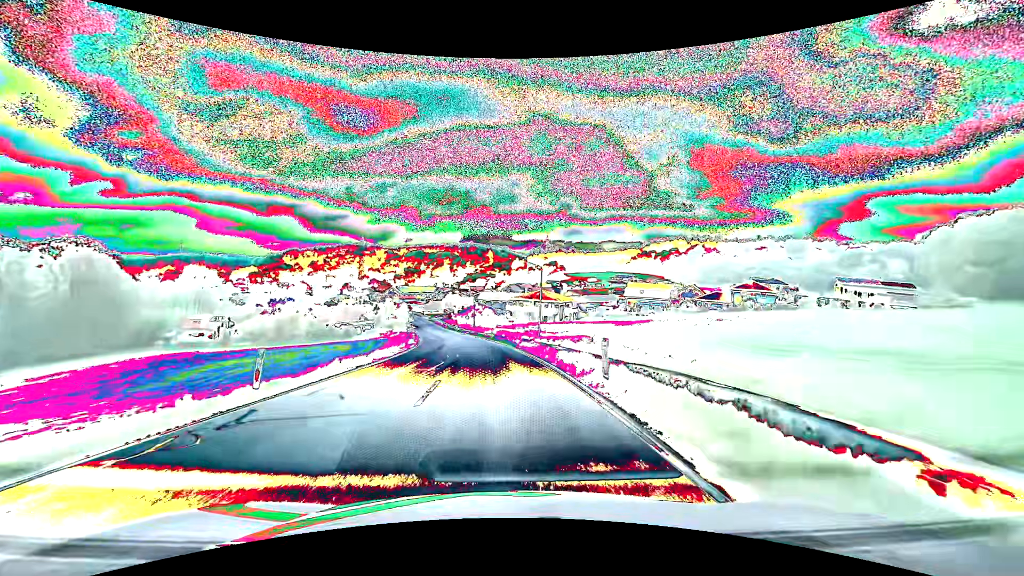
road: secondary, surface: asphalt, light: Day
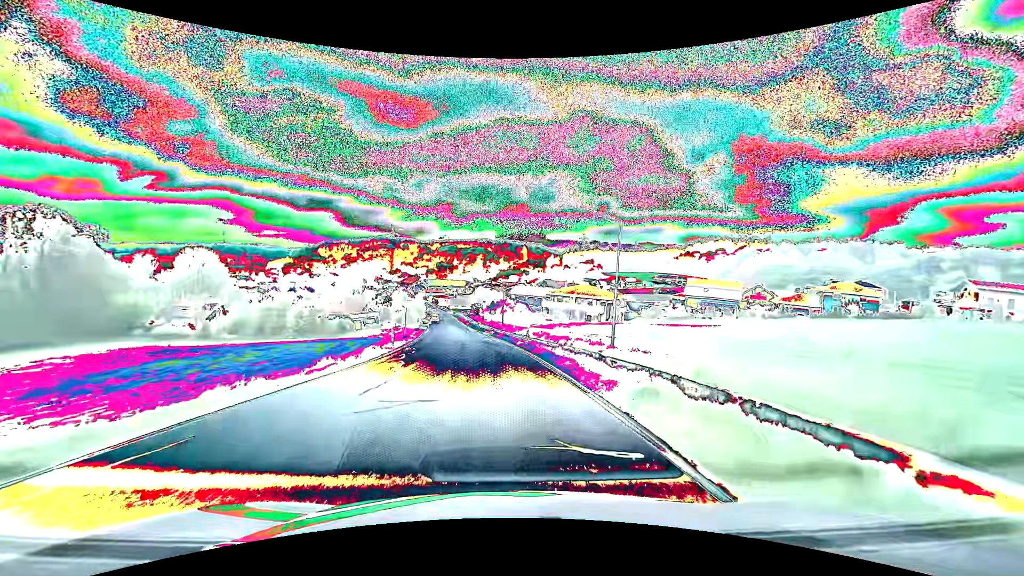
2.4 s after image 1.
(-0.6, +21.3) m; -3°
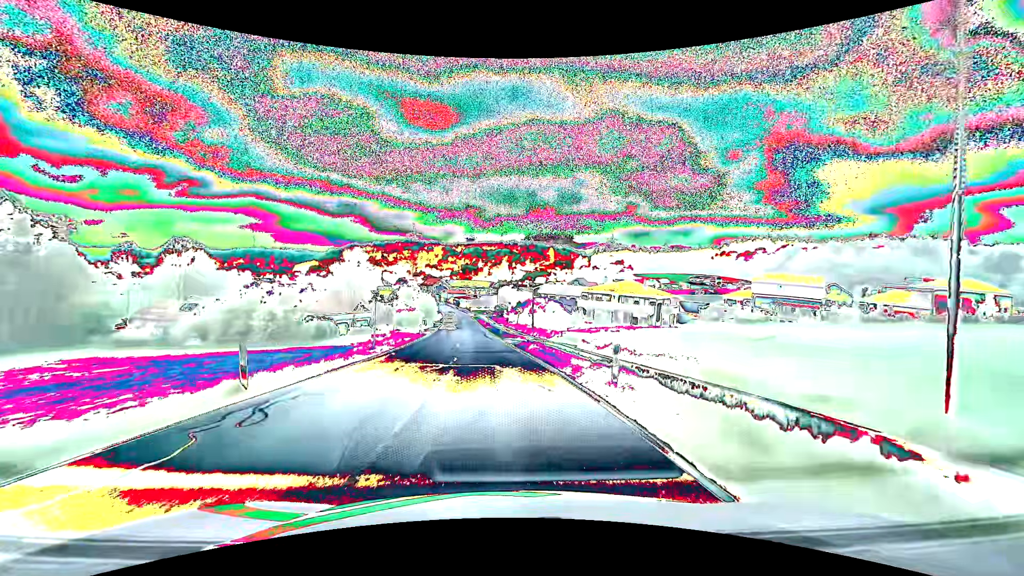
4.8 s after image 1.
(-0.5, +19.0) m; -3°
(0, +10) (-1, +20) (-1, +30) (-2, +40) (-3, +50) (-4, +60) (-5, +70) (-6, +80) (-7, +90) (-8, +100) m
